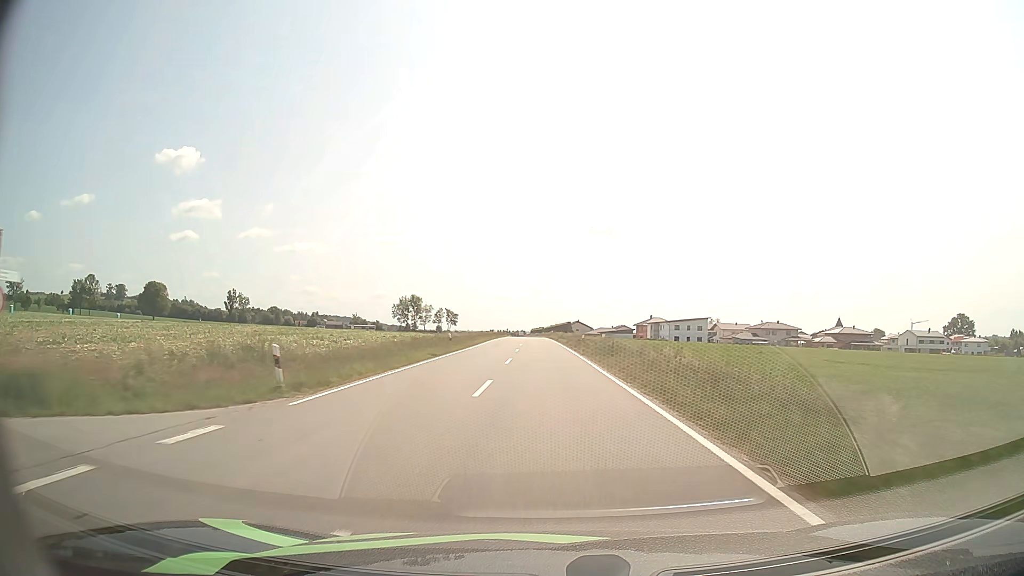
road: tertiary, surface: asphalt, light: Day
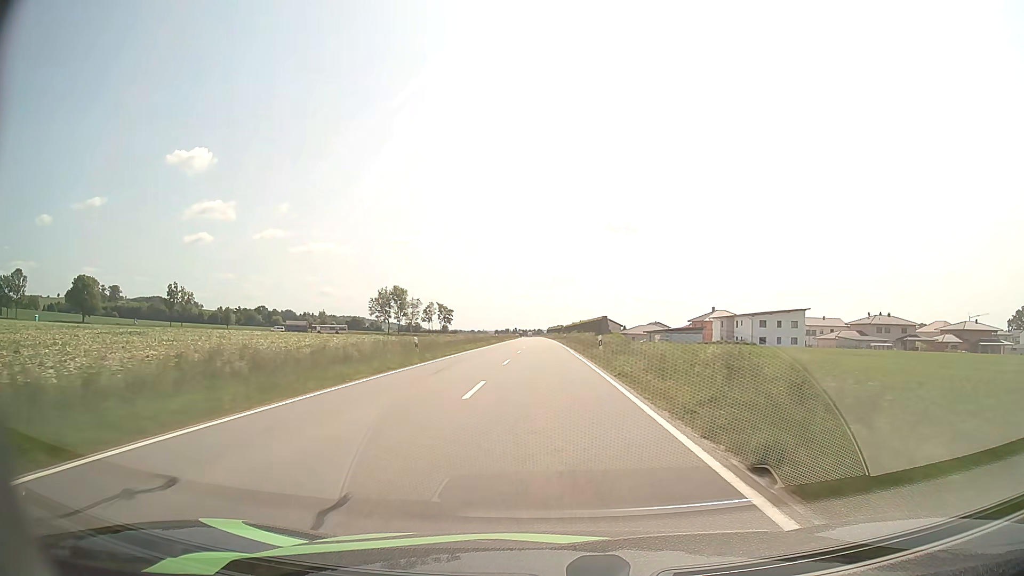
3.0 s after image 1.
(-0.8, +62.3) m; -1°
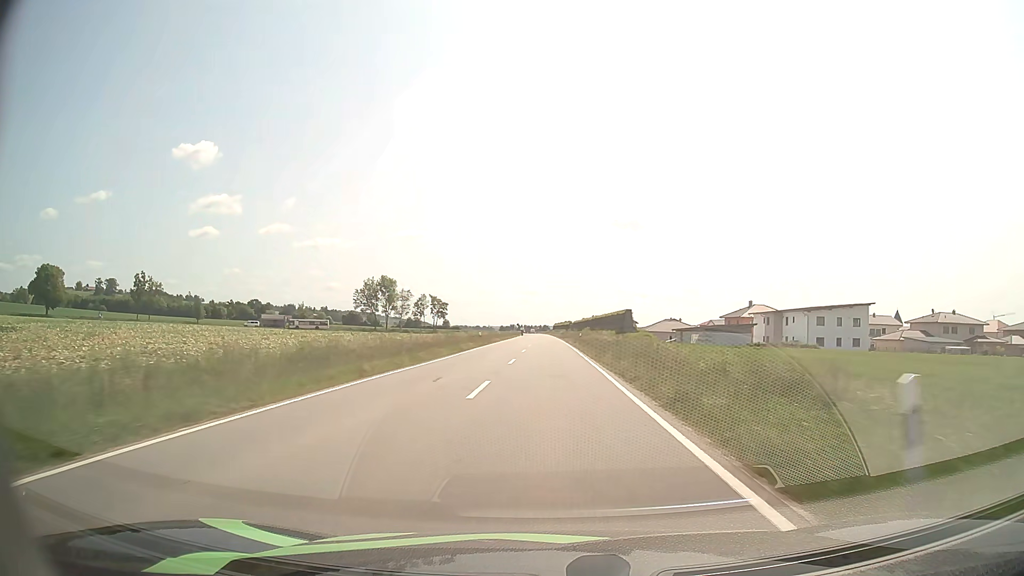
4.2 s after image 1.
(-0.1, +24.9) m; -1°
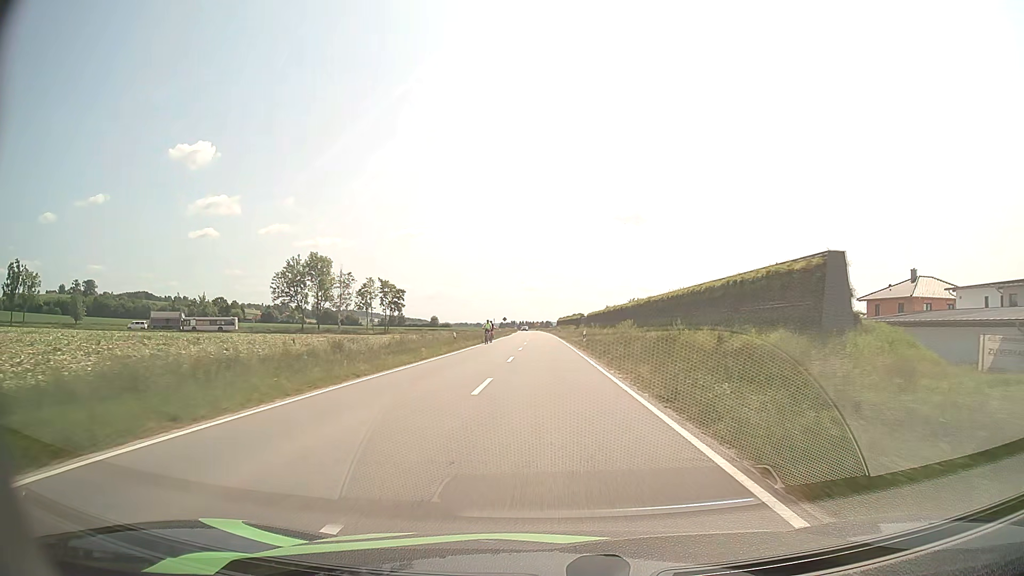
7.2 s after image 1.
(0.0, +62.2) m; 0°
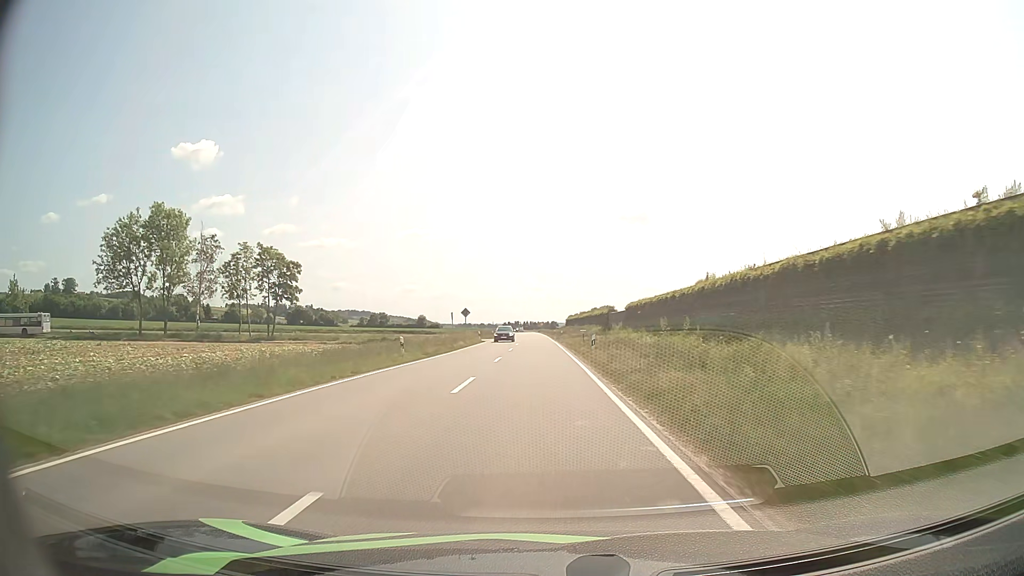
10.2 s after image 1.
(-0.1, +61.6) m; 0°
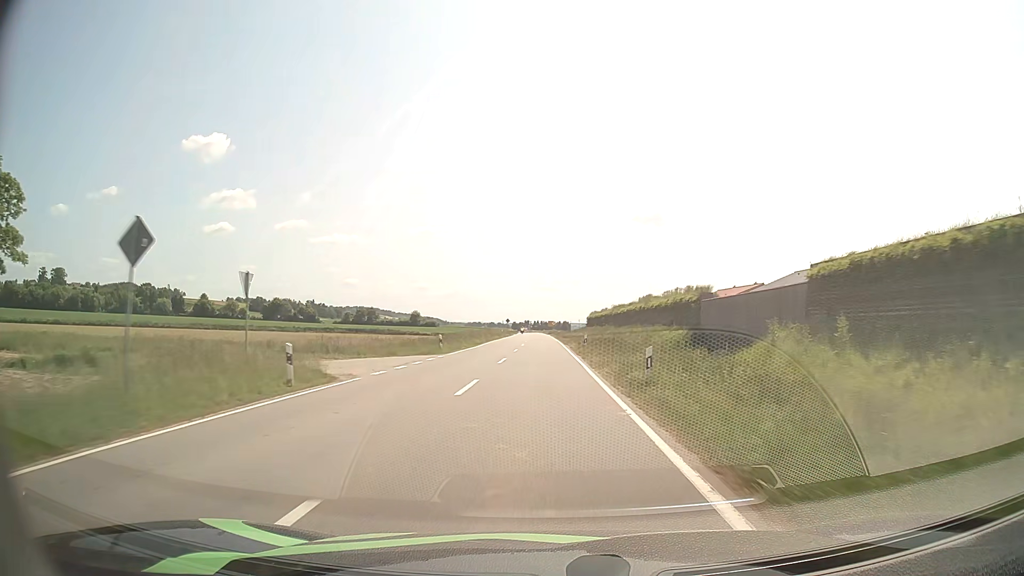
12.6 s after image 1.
(-0.6, +49.8) m; -1°
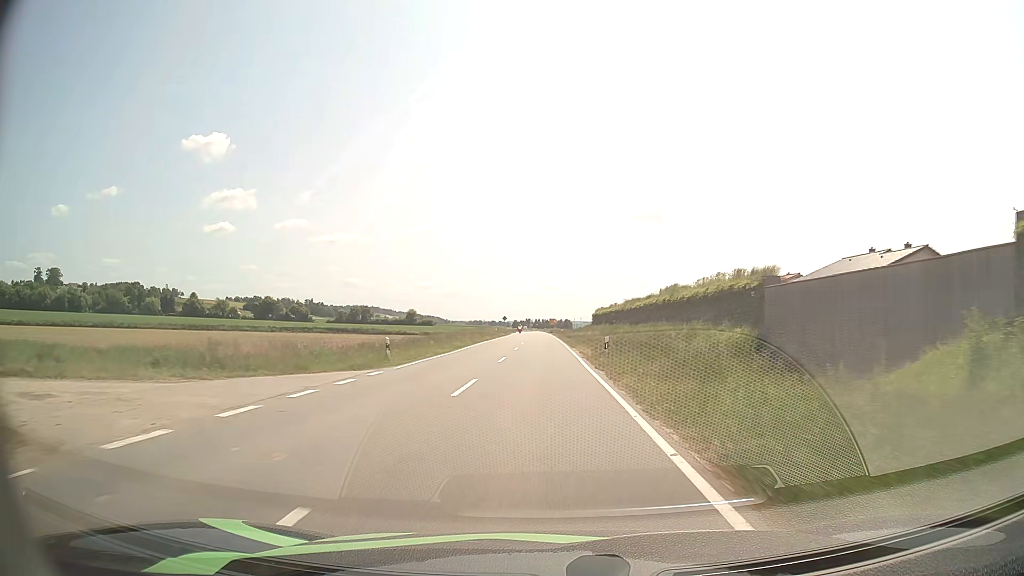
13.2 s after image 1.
(0.0, +12.7) m; 0°
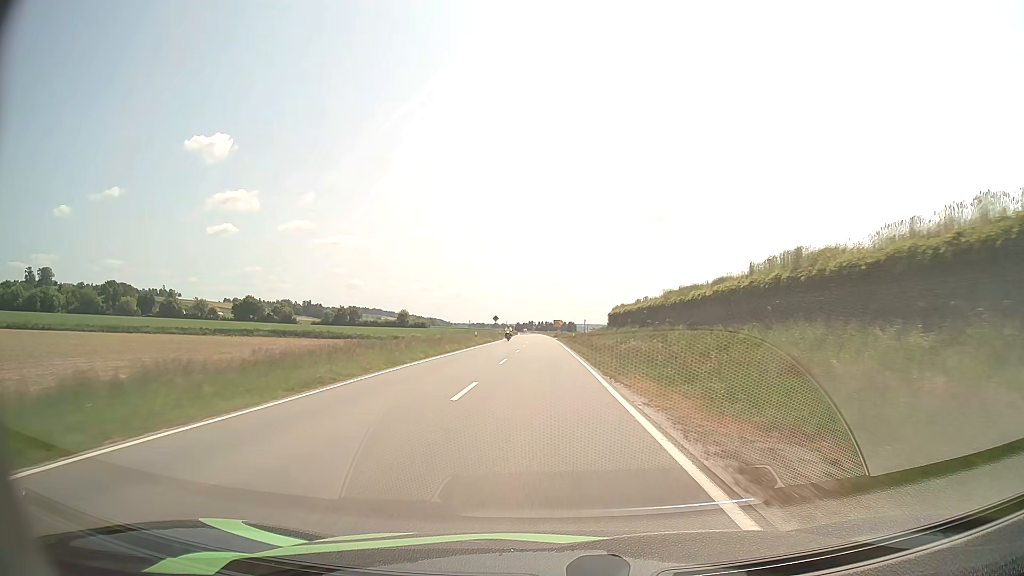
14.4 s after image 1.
(-0.1, +25.7) m; 0°
(0, +10) (0, +20) (0, +30) (0, +40) (0, +50) (0, +60) (0, +70) (-1, +80) (-1, +90) (-1, +100) m
